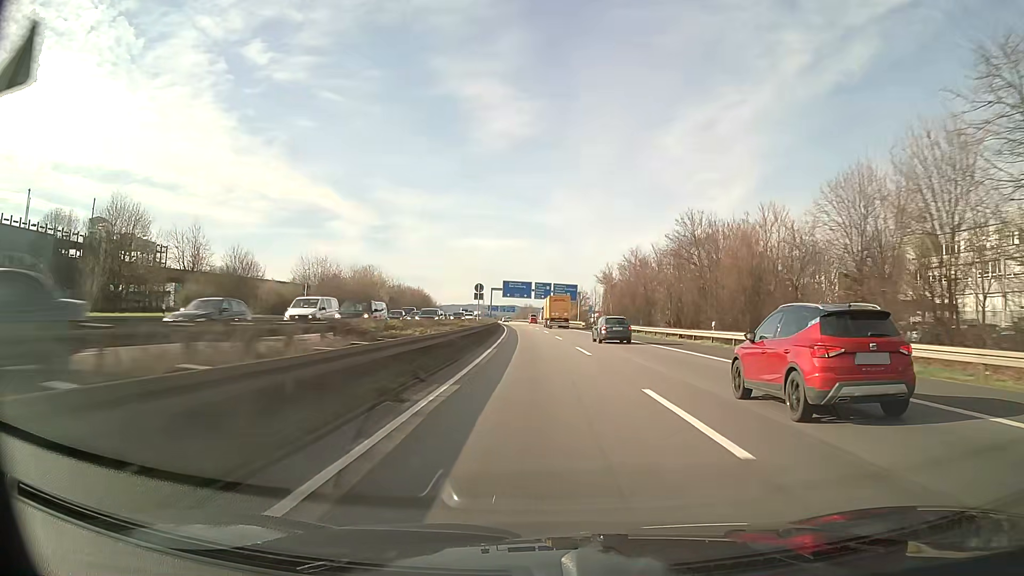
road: motorway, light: Day
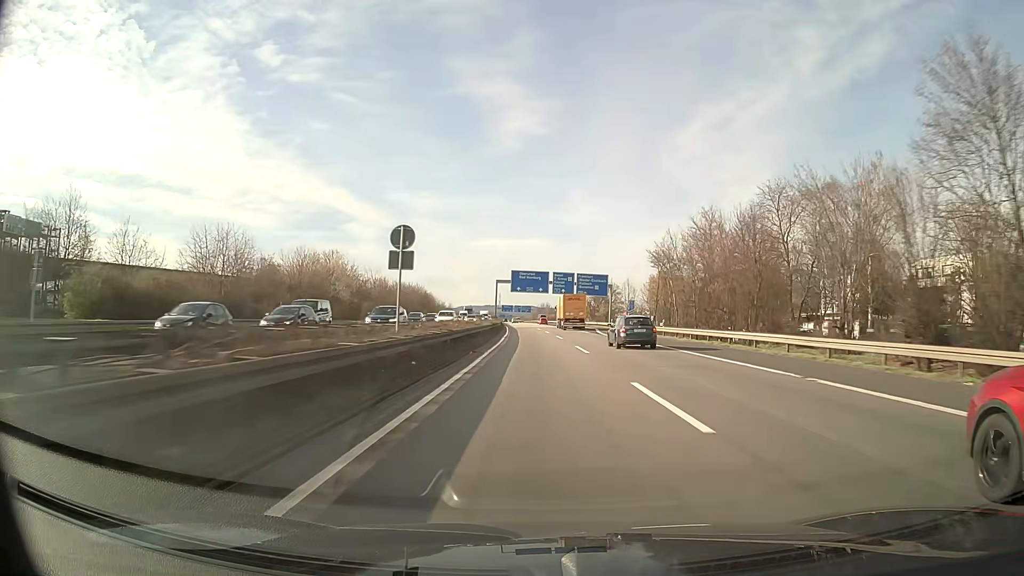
(-0.4, +34.9) m; -2°
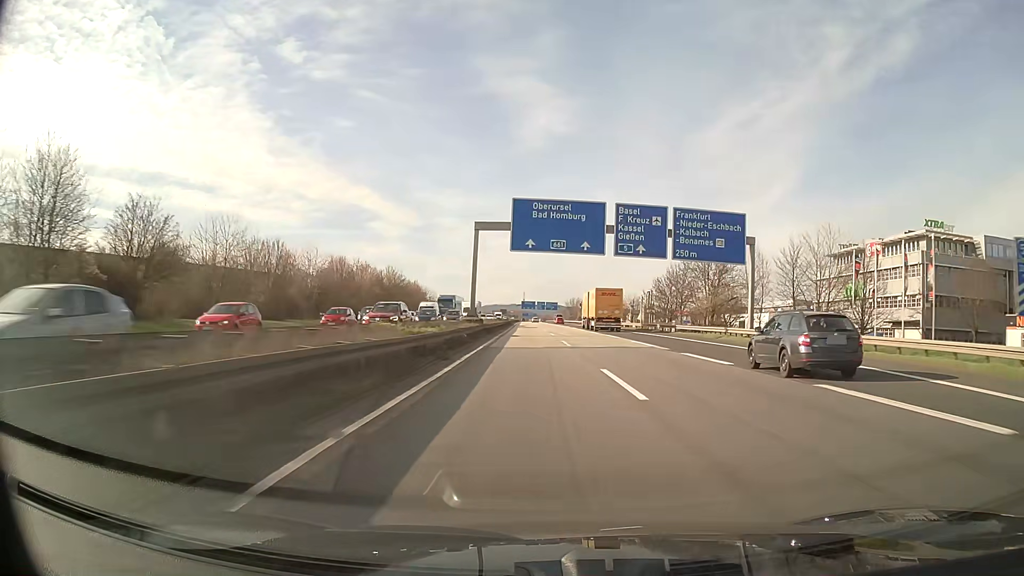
(-1.3, +69.8) m; -2°
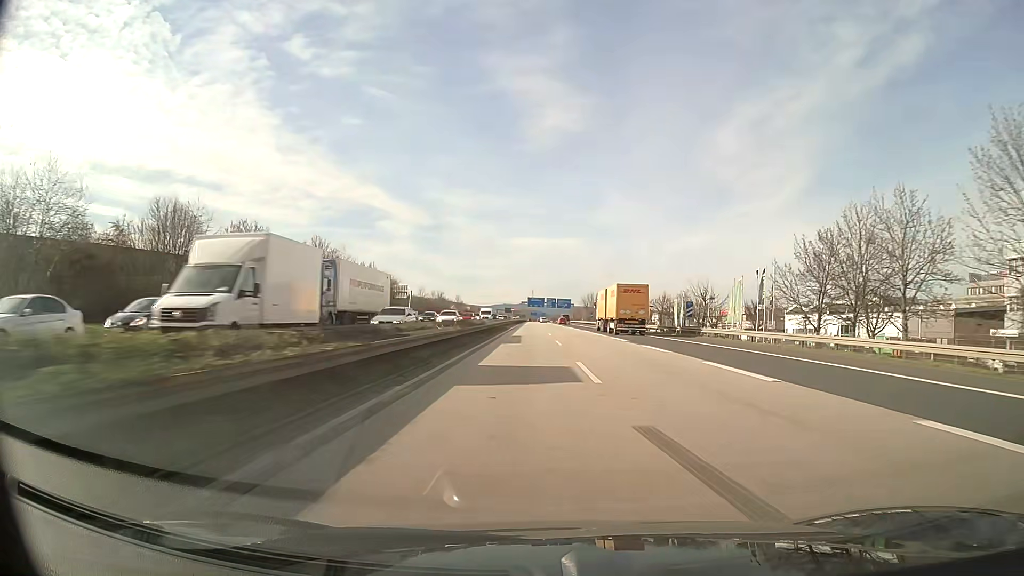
(-0.6, +52.3) m; -1°
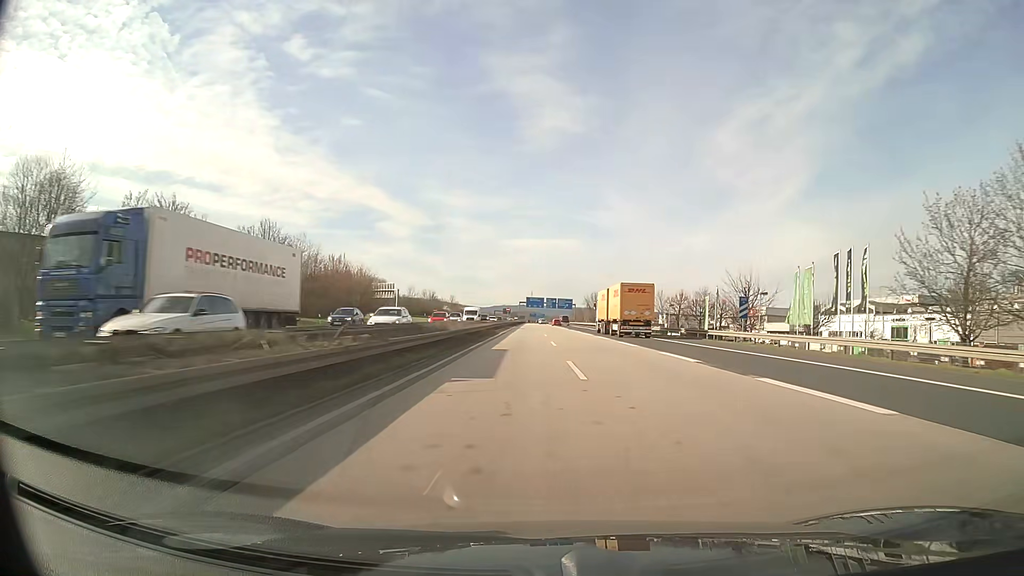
(0.0, +17.4) m; 0°
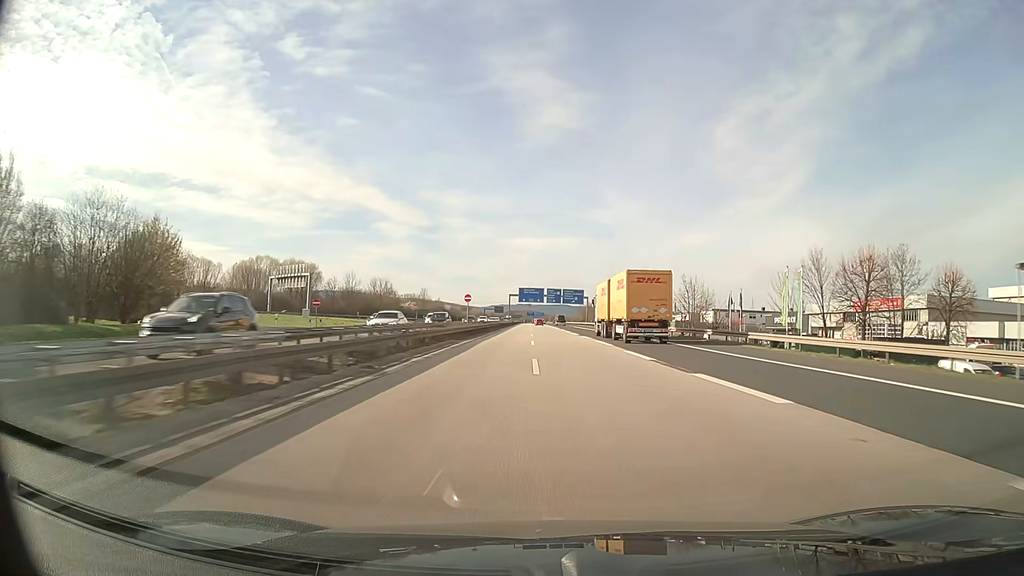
(0.0, +69.8) m; 0°
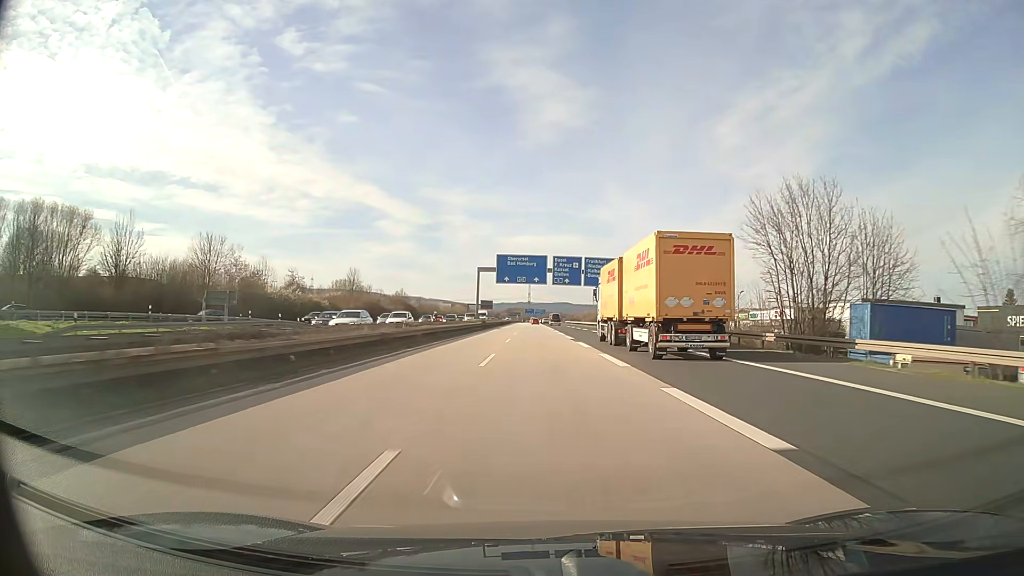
(0.0, +87.3) m; 0°
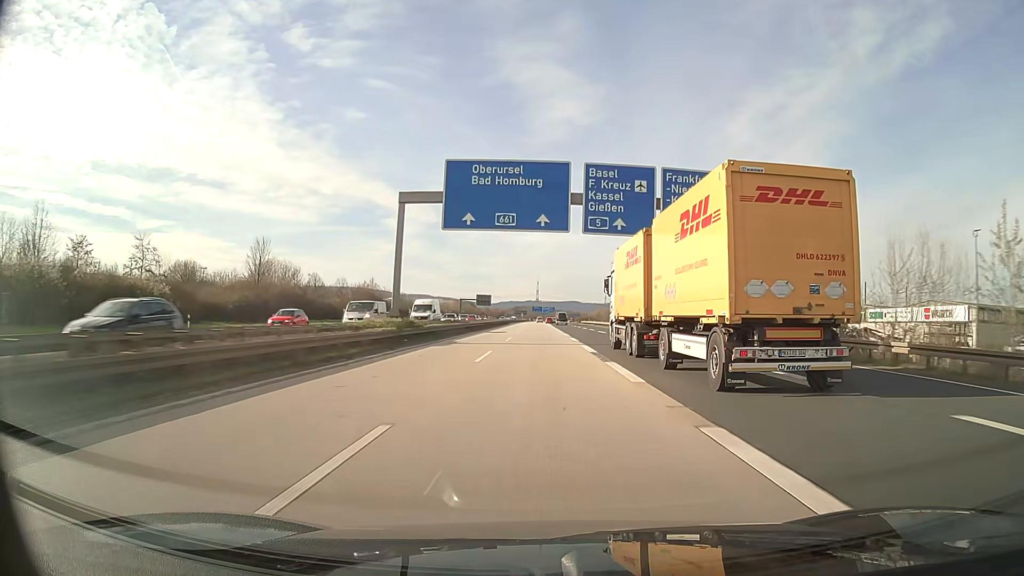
(-0.2, +52.4) m; -1°
(0, +10) (0, +20) (0, +30) (0, +40) (0, +50) (0, +60) (0, +70) (0, +80) (0, +90) (0, +100) m
